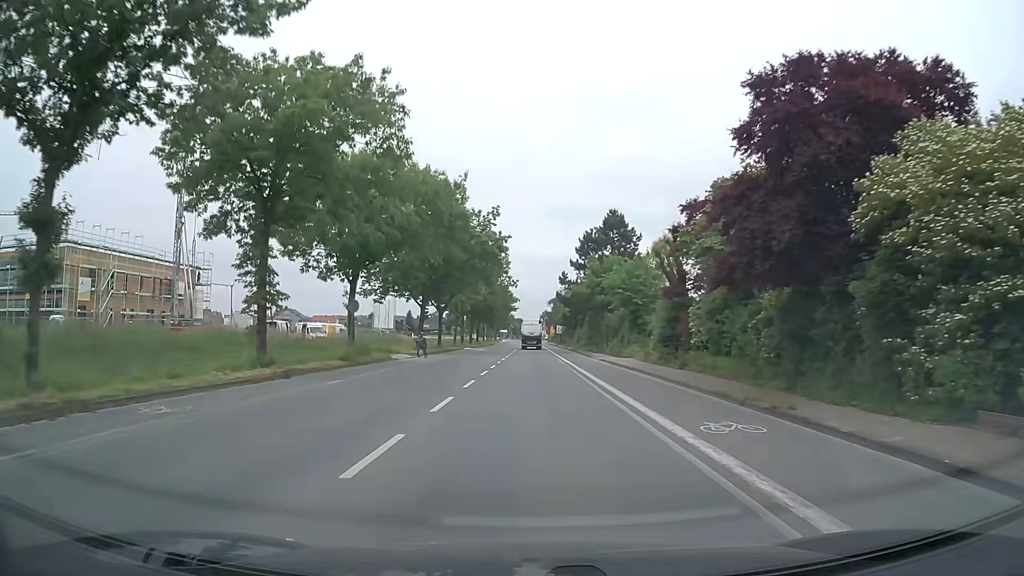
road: secondary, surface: asphalt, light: Day
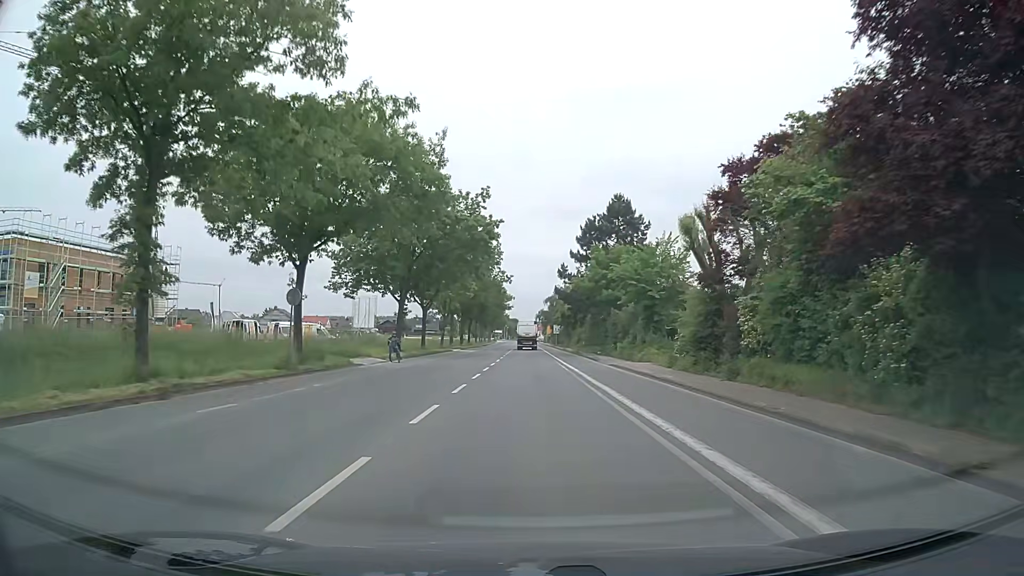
(0.0, +7.8) m; 0°
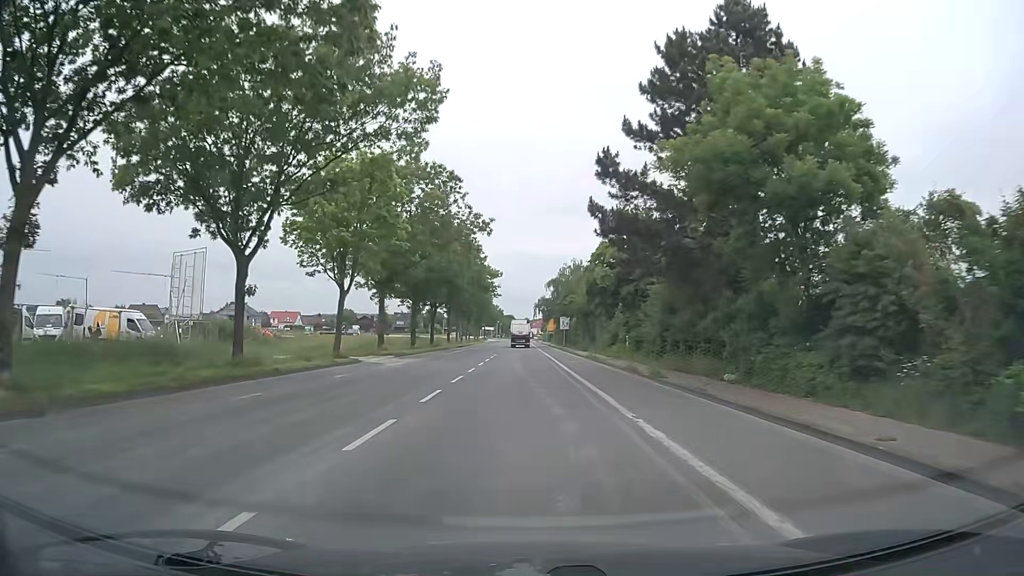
(+0.4, +38.8) m; +1°
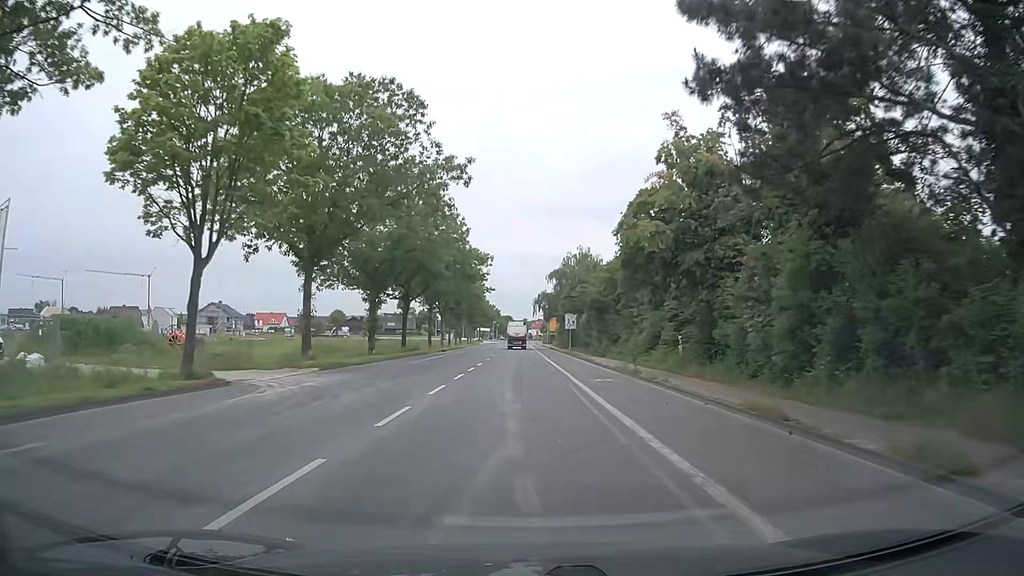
(0.0, +15.5) m; 0°
(0, +10) (0, +20) (0, +30) (0, +40) (0, +50) (-1, +60) (-1, +70) (-1, +80) (-1, +90) (-1, +100) m
